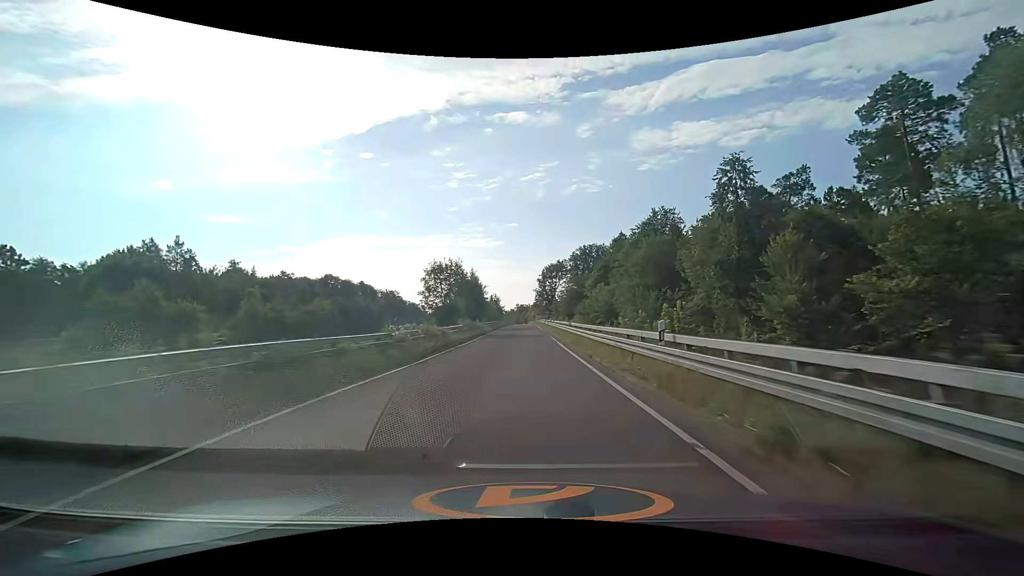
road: trunk_link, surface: asphalt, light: Day
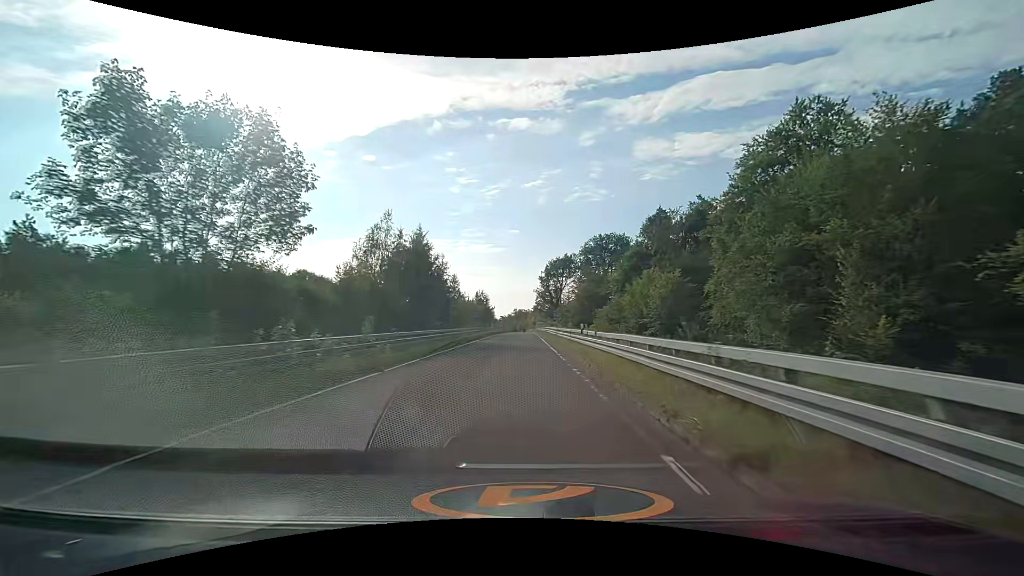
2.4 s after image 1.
(+0.5, +38.5) m; 0°
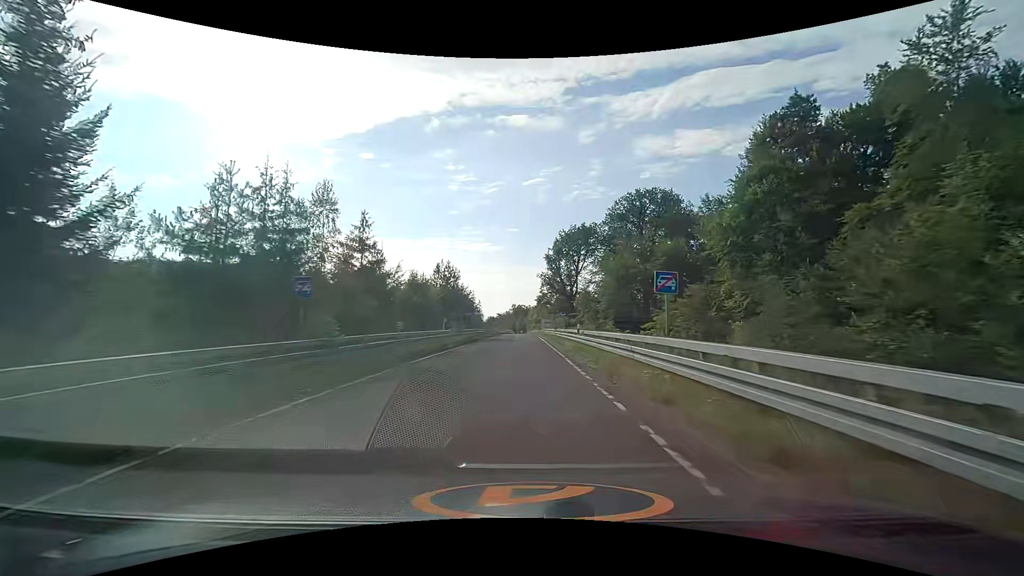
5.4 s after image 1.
(-0.1, +47.3) m; 0°
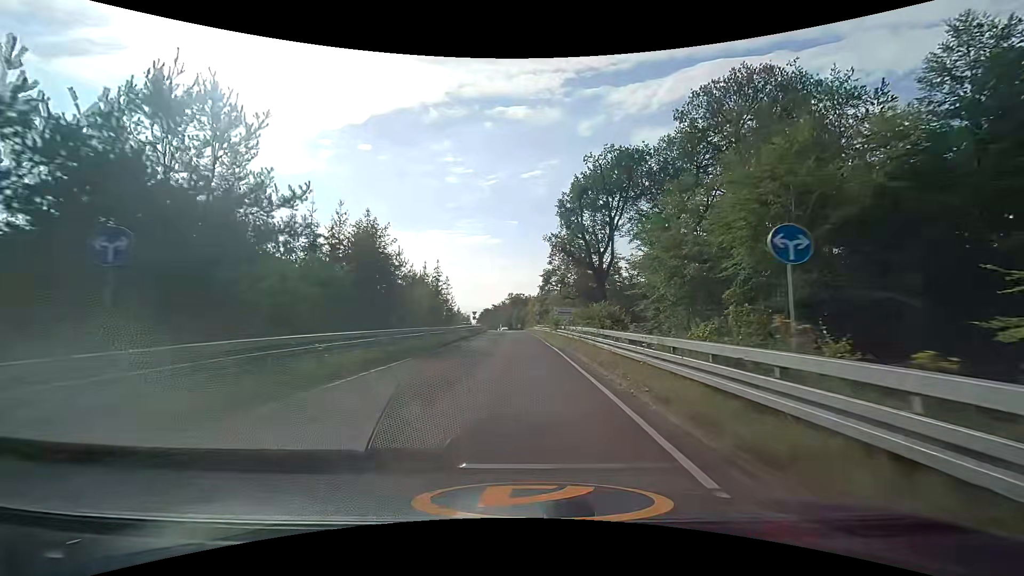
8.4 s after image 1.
(0.0, +44.3) m; 0°
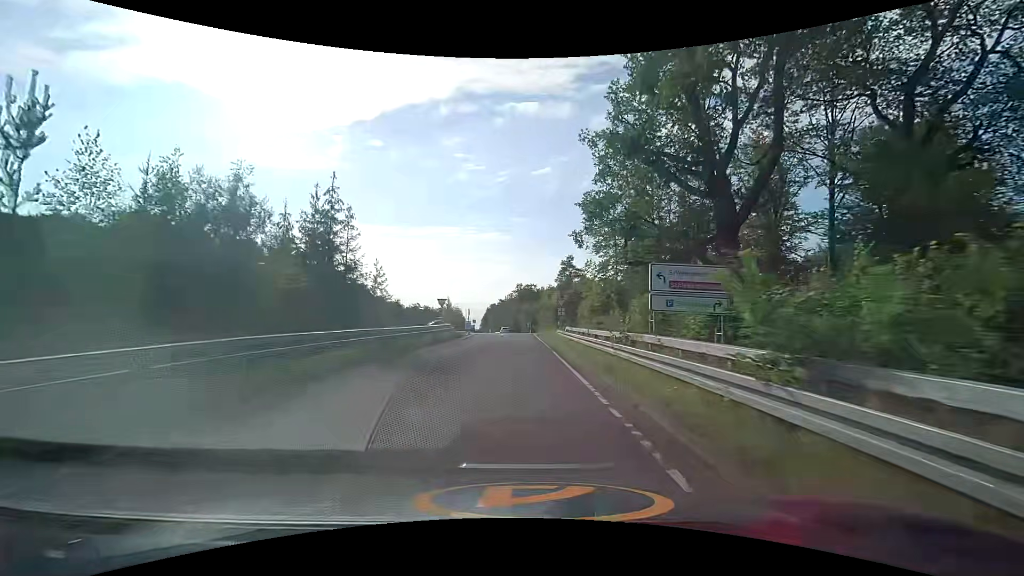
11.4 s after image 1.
(-0.3, +39.0) m; -1°
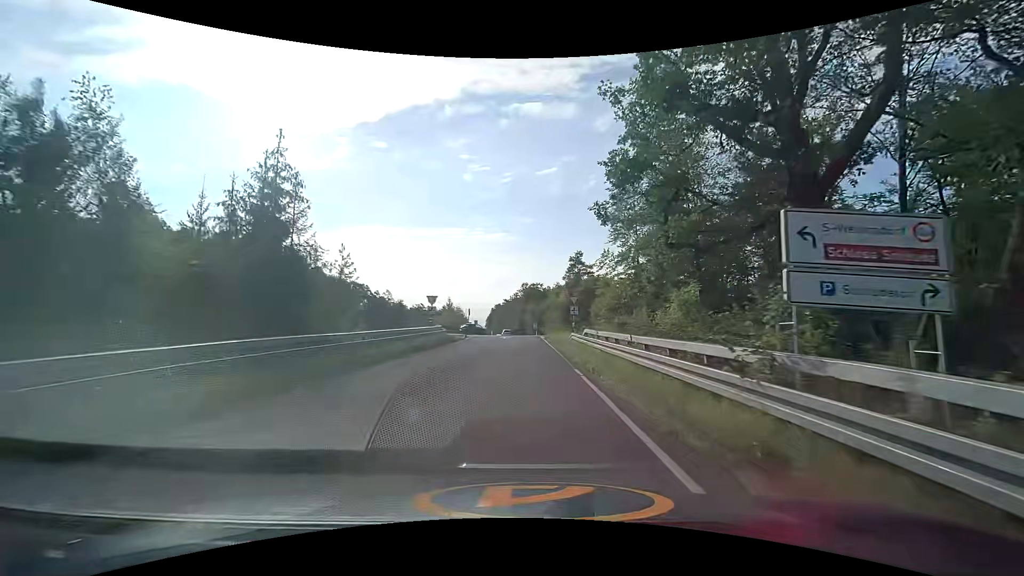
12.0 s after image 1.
(-0.1, +6.8) m; -1°
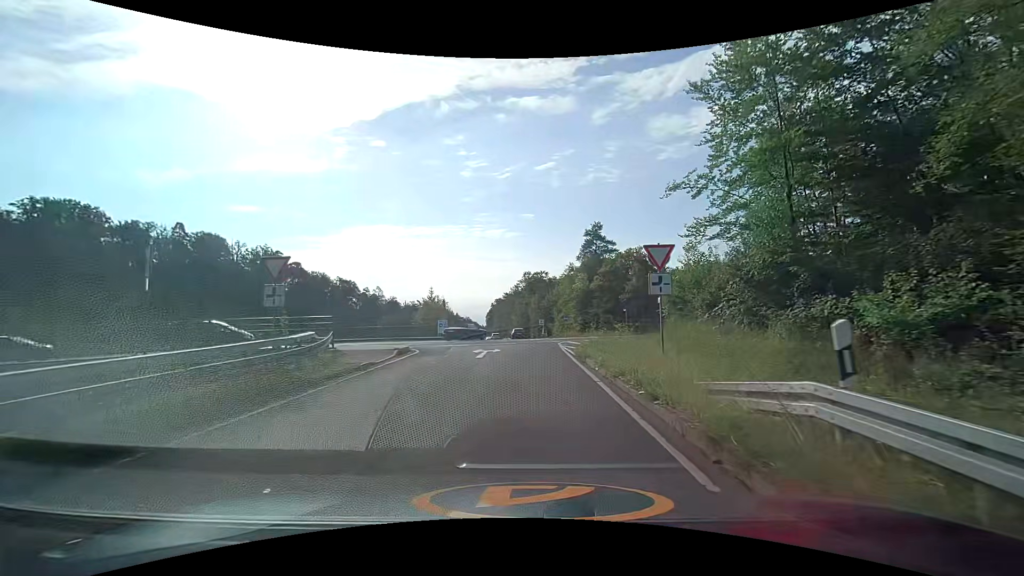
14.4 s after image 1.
(0.0, +22.8) m; 0°
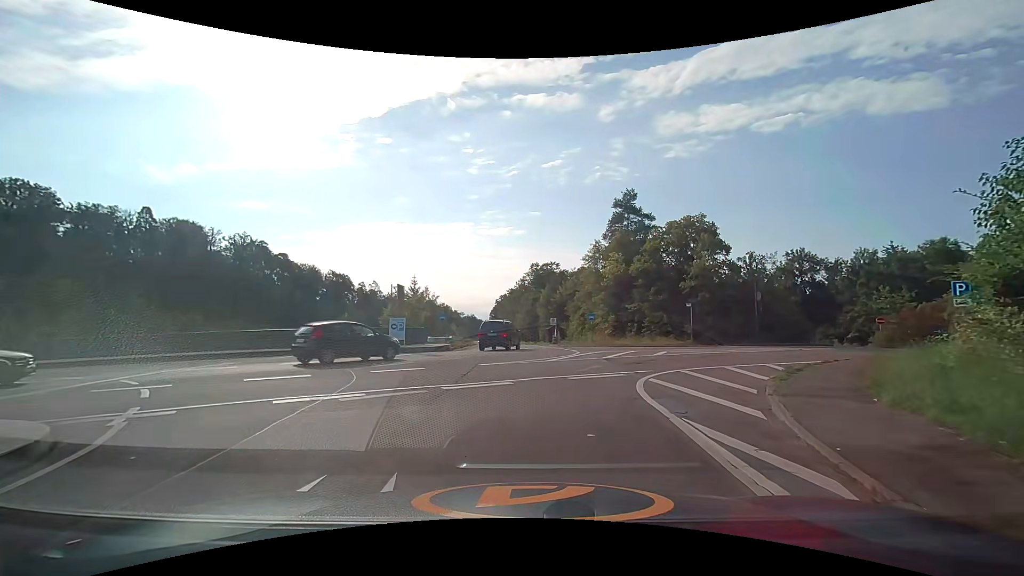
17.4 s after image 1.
(-0.2, +17.6) m; 0°
